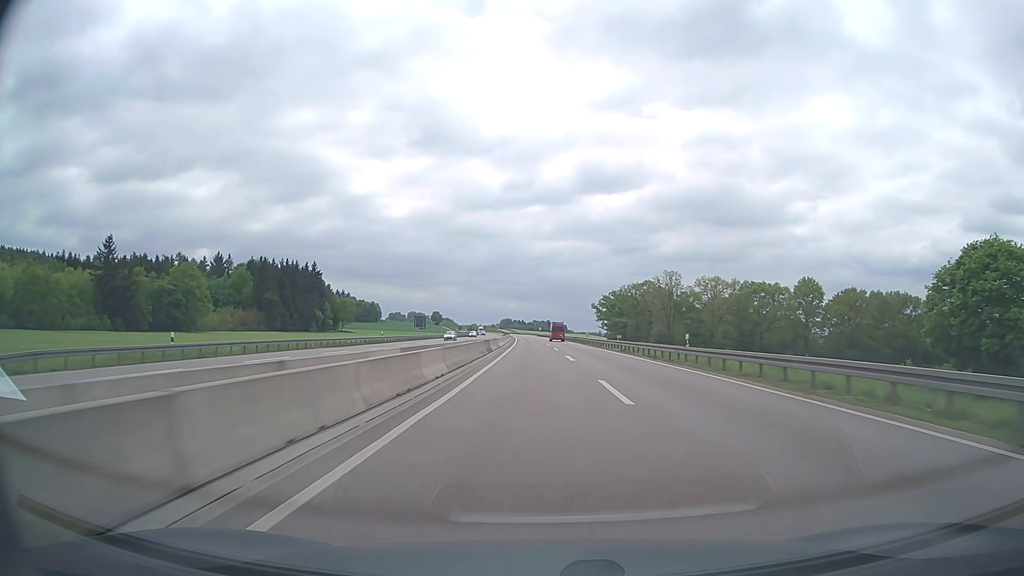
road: trunk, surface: asphalt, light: Day
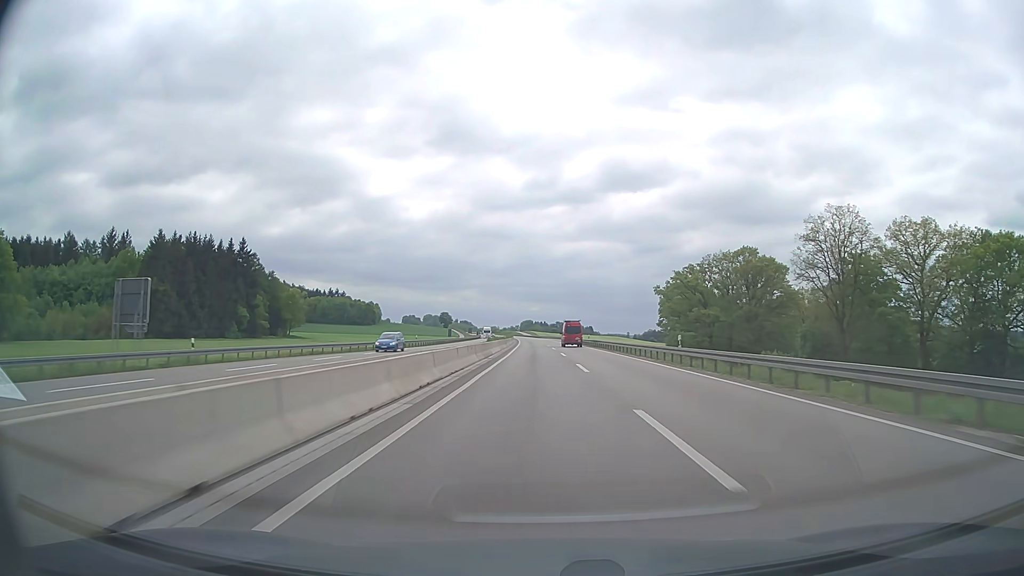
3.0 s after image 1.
(-2.1, +98.5) m; -2°
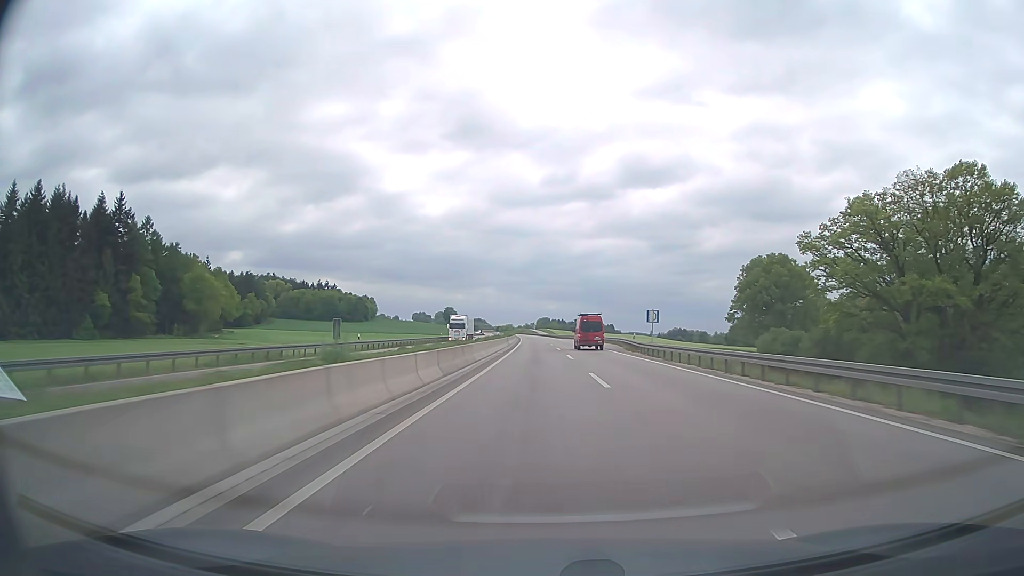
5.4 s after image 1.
(-1.0, +79.5) m; -1°
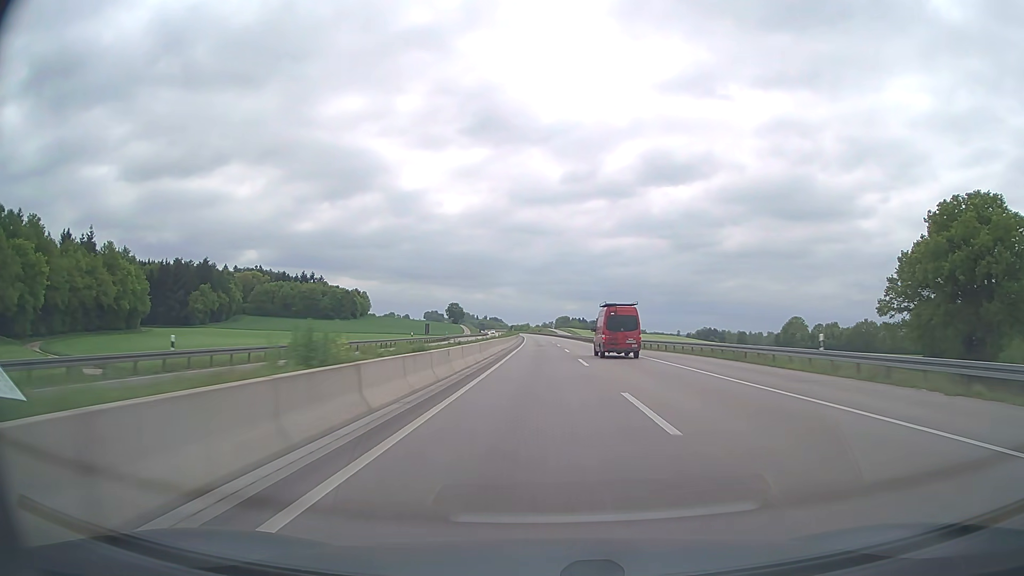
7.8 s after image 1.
(-0.9, +79.8) m; -2°
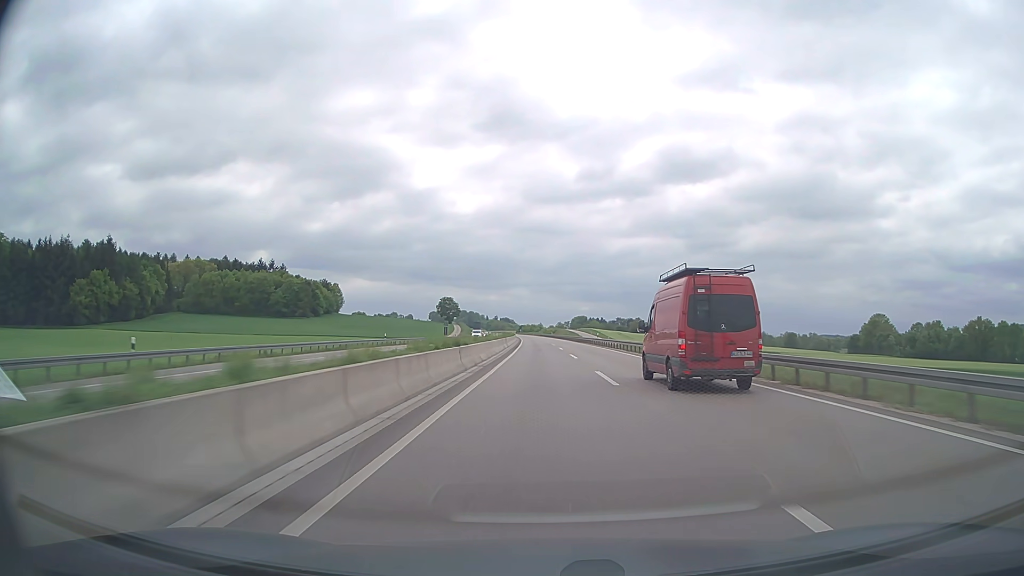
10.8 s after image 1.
(-0.9, +99.9) m; -1°
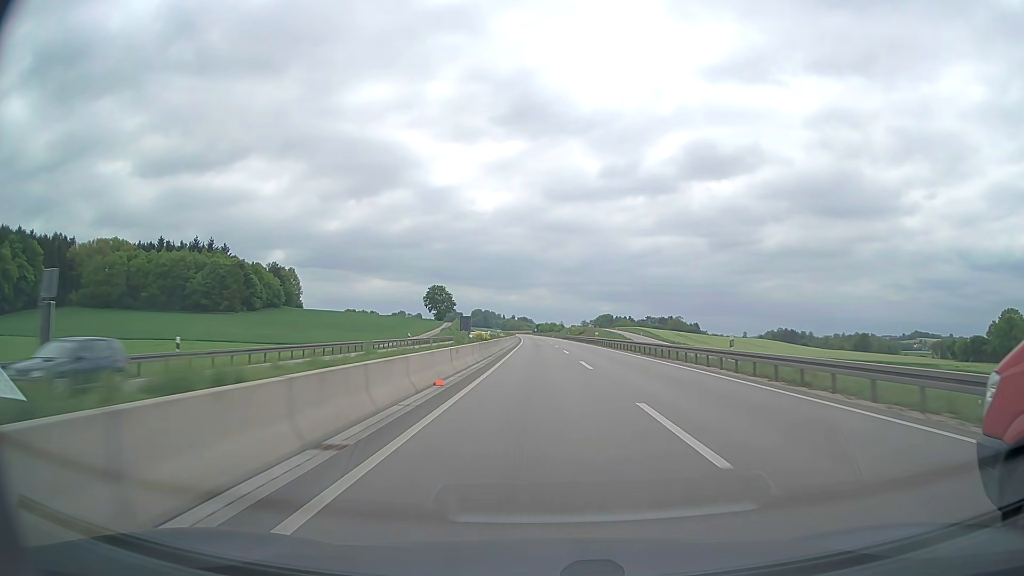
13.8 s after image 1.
(-1.4, +100.7) m; -2°
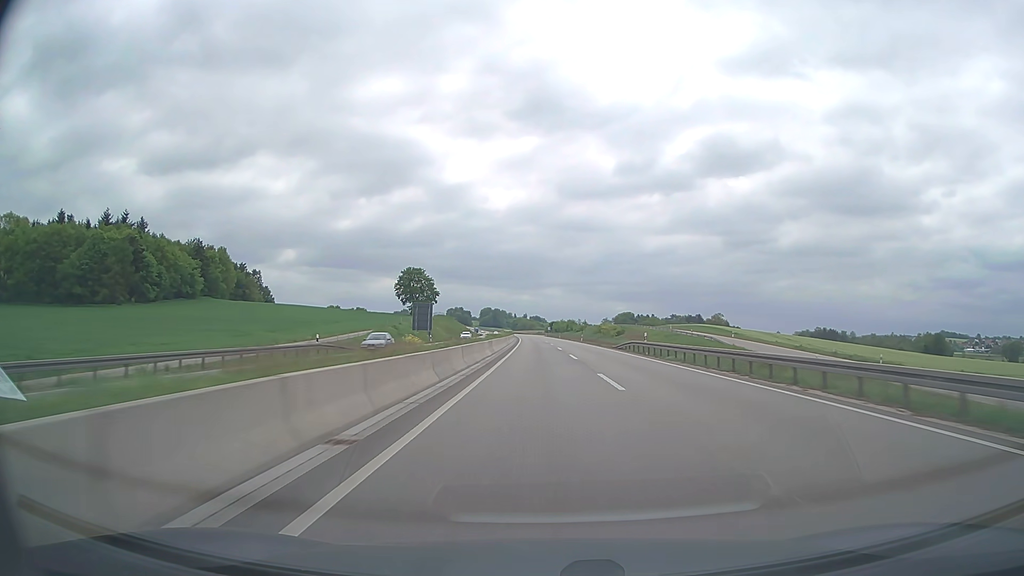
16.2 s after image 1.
(-0.9, +81.2) m; -1°
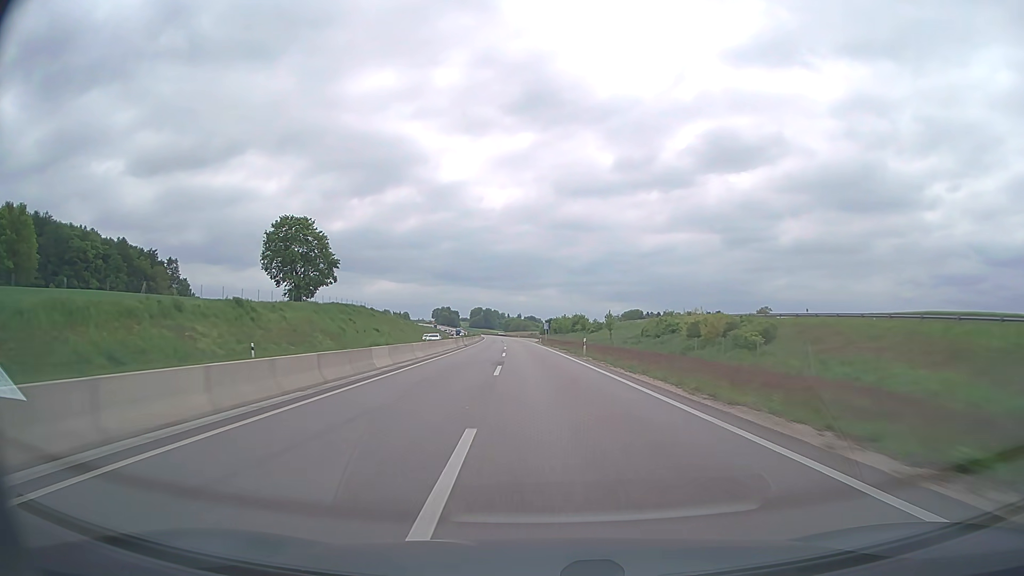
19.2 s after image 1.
(+0.8, +102.2) m; 0°
(0, +10) (0, +20) (0, +30) (-1, +40) (-1, +50) (-1, +60) (-2, +70) (-2, +80) (-3, +90) (-4, +100) m
